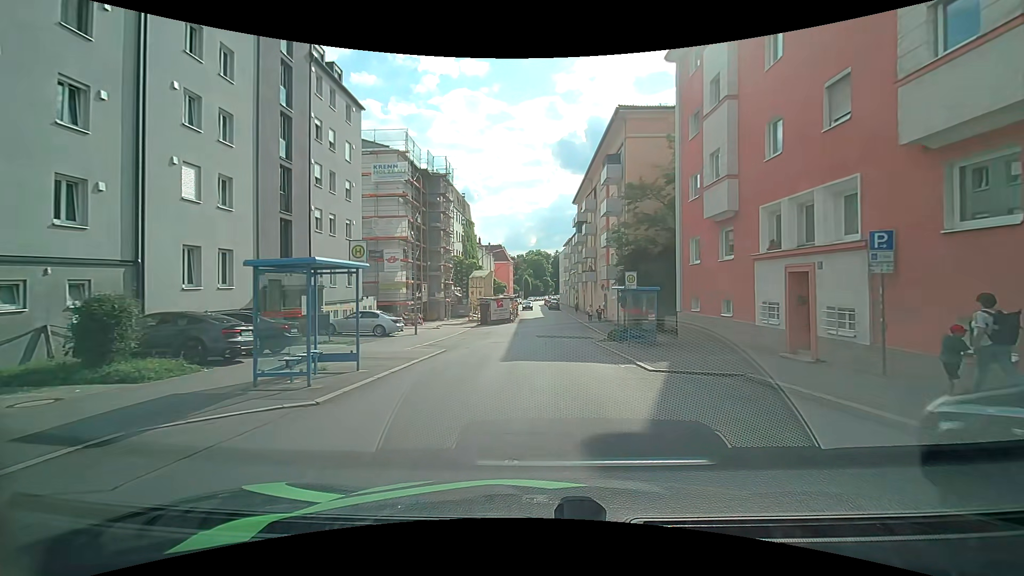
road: tertiary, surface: asphalt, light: Day
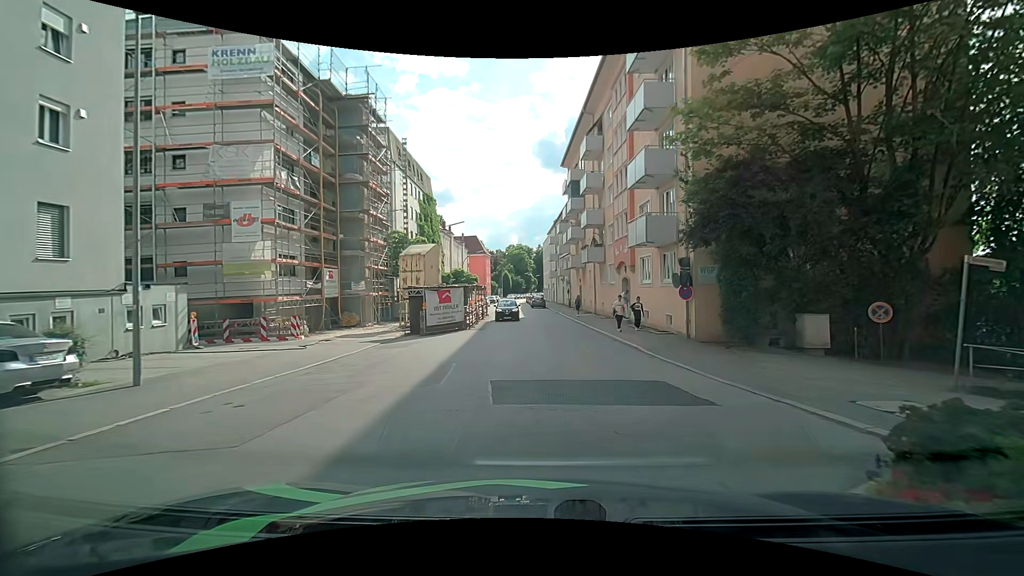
(+0.2, +20.5) m; +1°
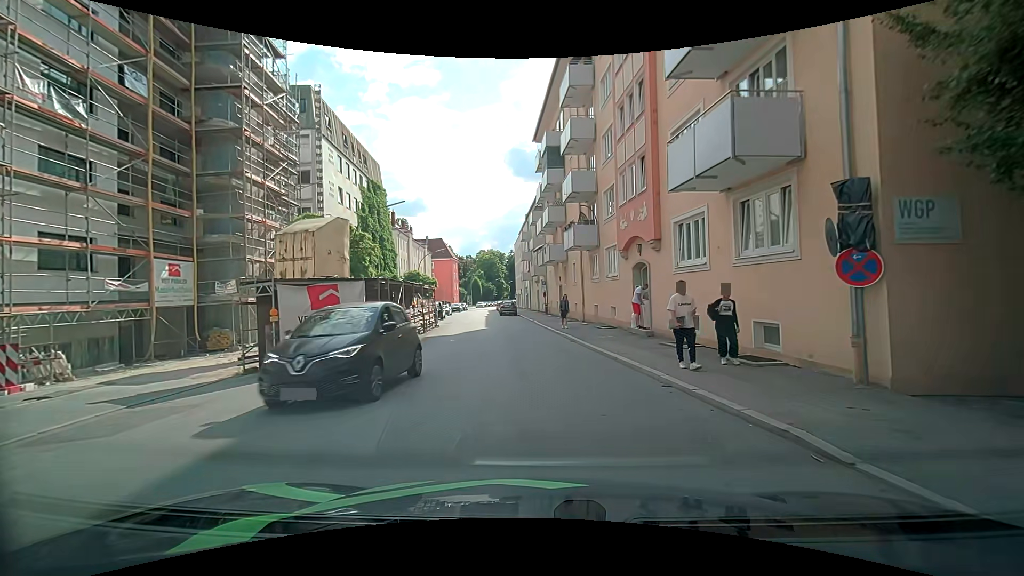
(+0.4, +11.9) m; +4°
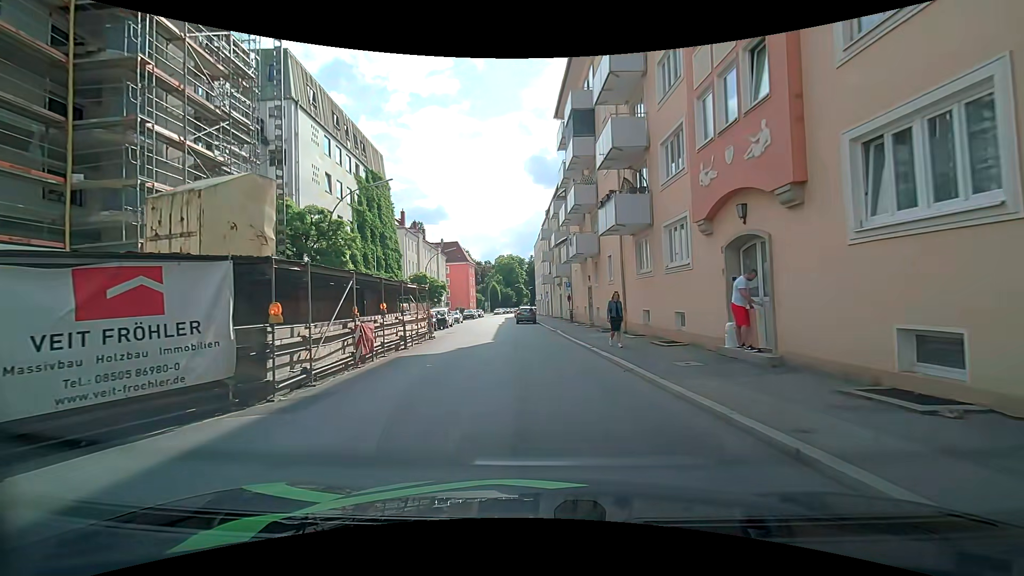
(-0.2, +7.7) m; -2°
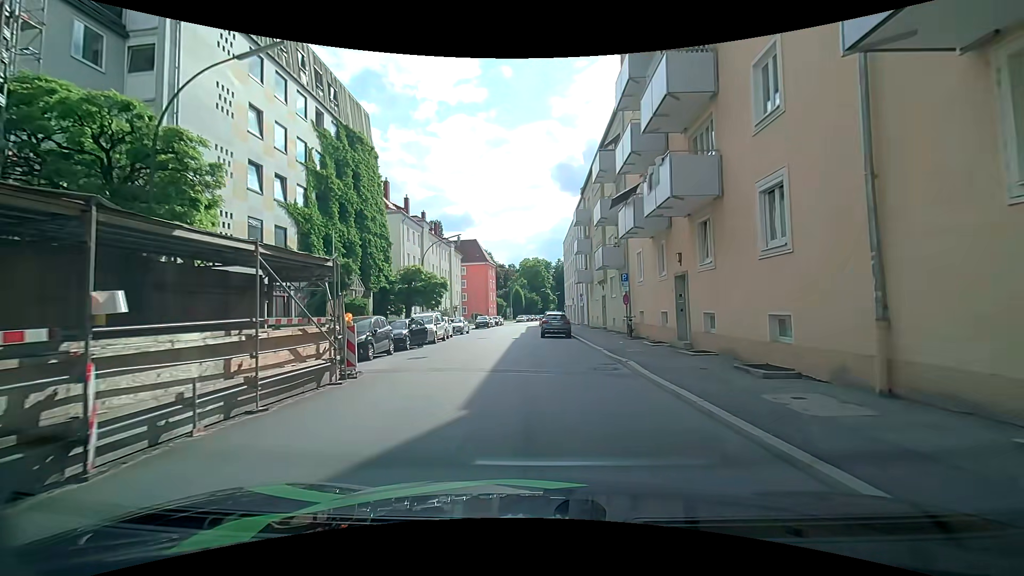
(-0.6, +14.9) m; -3°
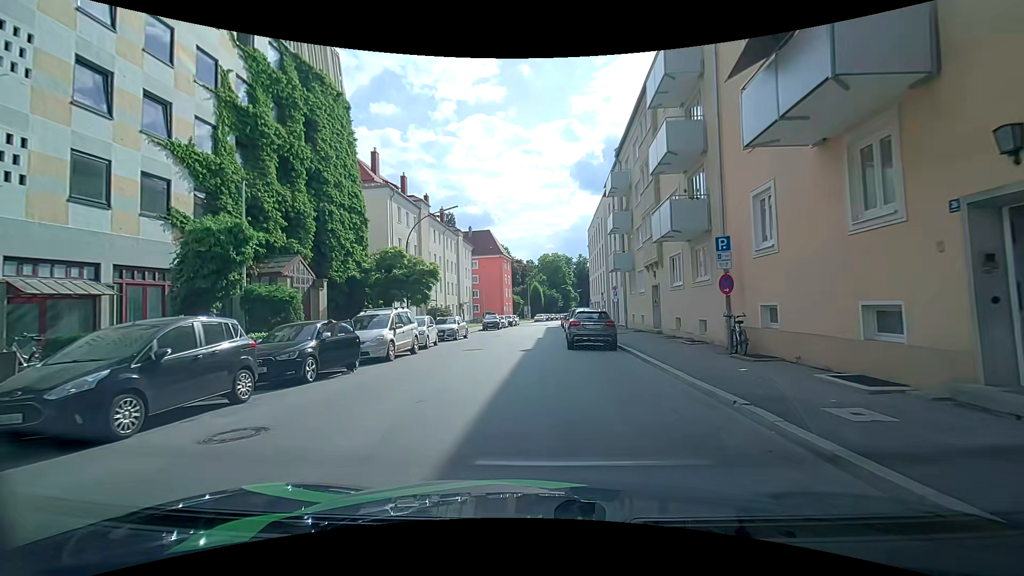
(-0.1, +11.2) m; -2°
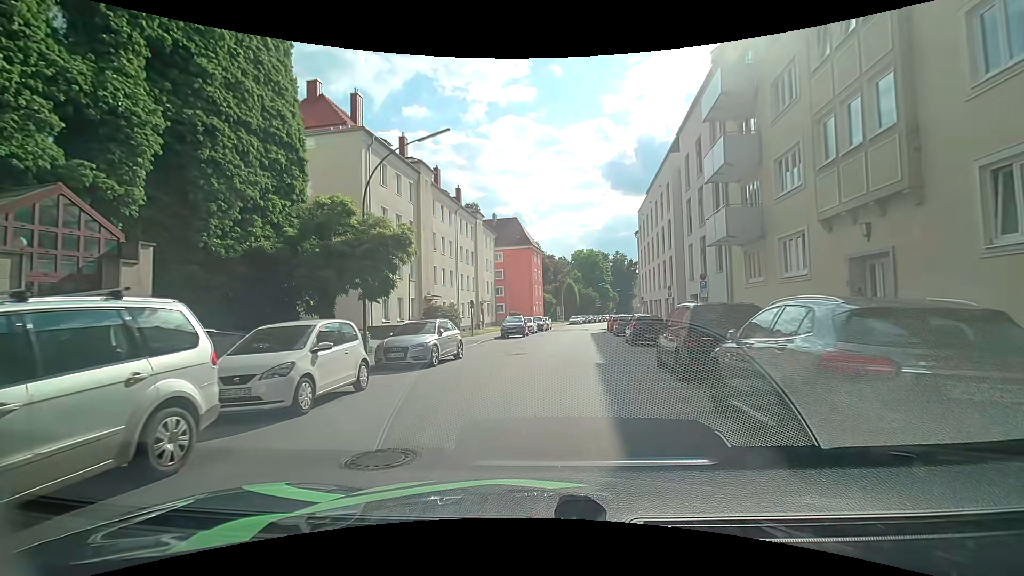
(-0.6, +14.4) m; -4°
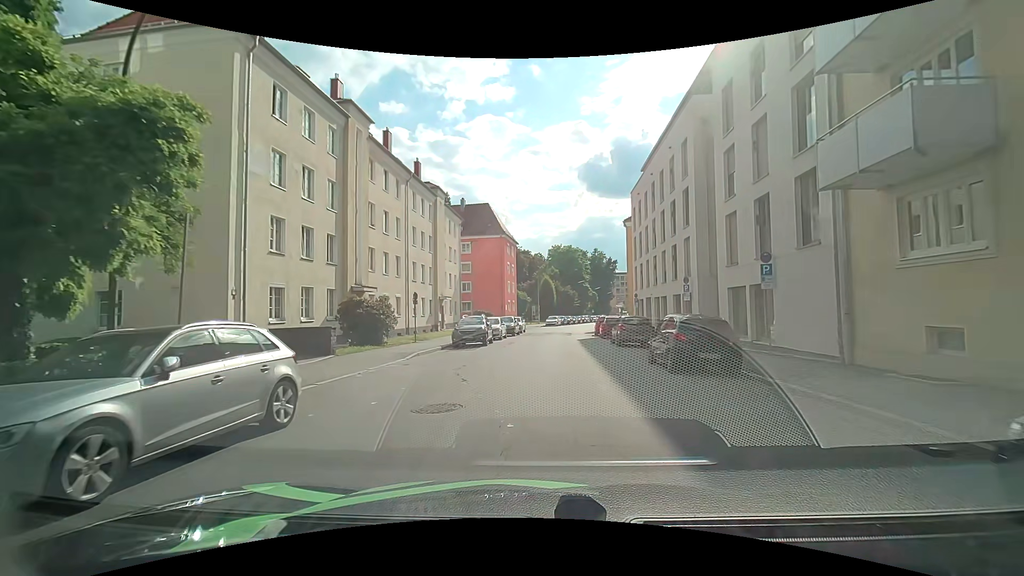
(+0.3, +10.7) m; +4°
(0, +10) (0, +20) (0, +30) (+1, +40) (+1, +50) (+3, +60) (+4, +70) (+6, +80) (+8, +89) (+10, +99) m
